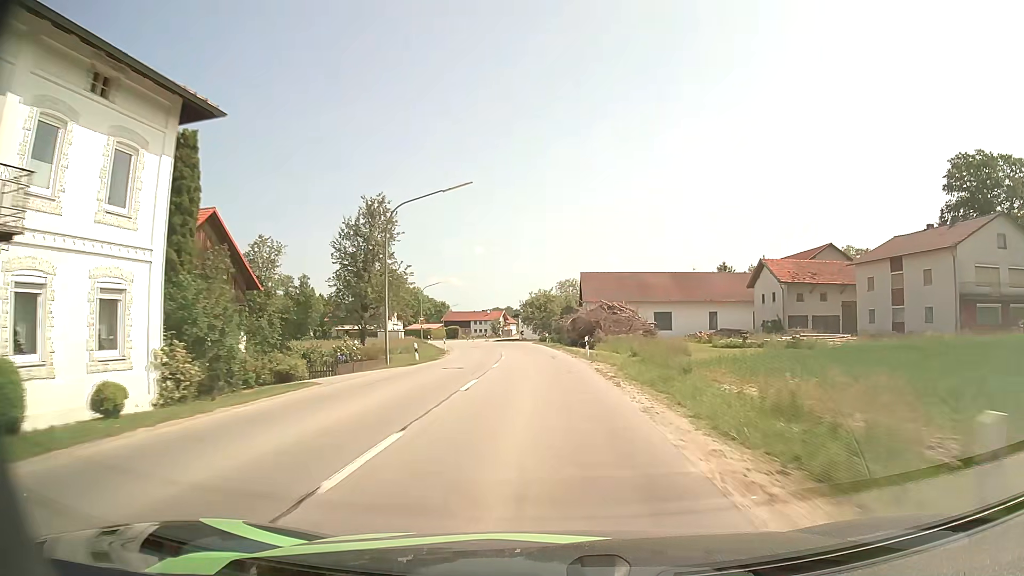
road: secondary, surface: asphalt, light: Day
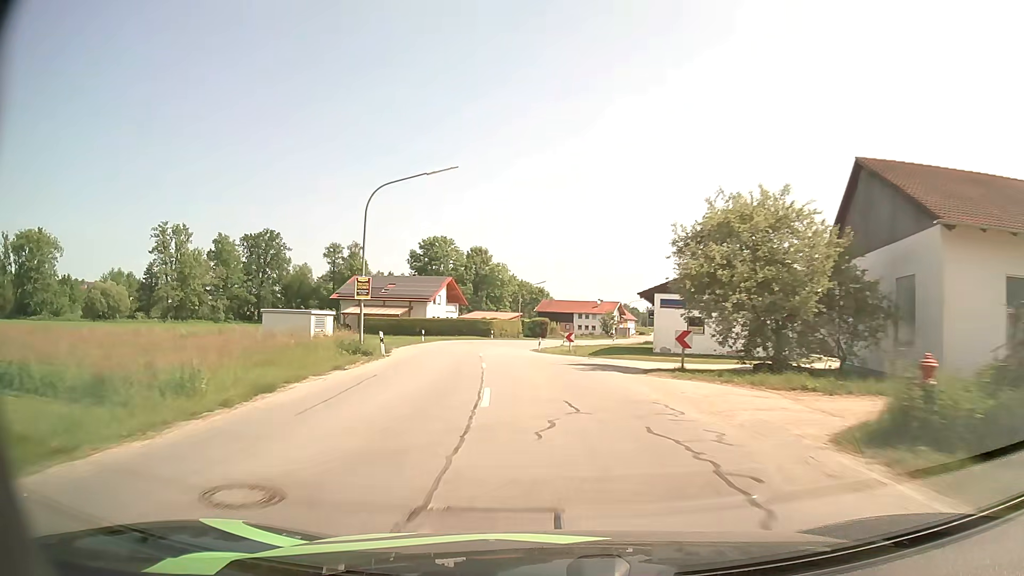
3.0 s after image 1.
(-3.3, +55.2) m; -10°
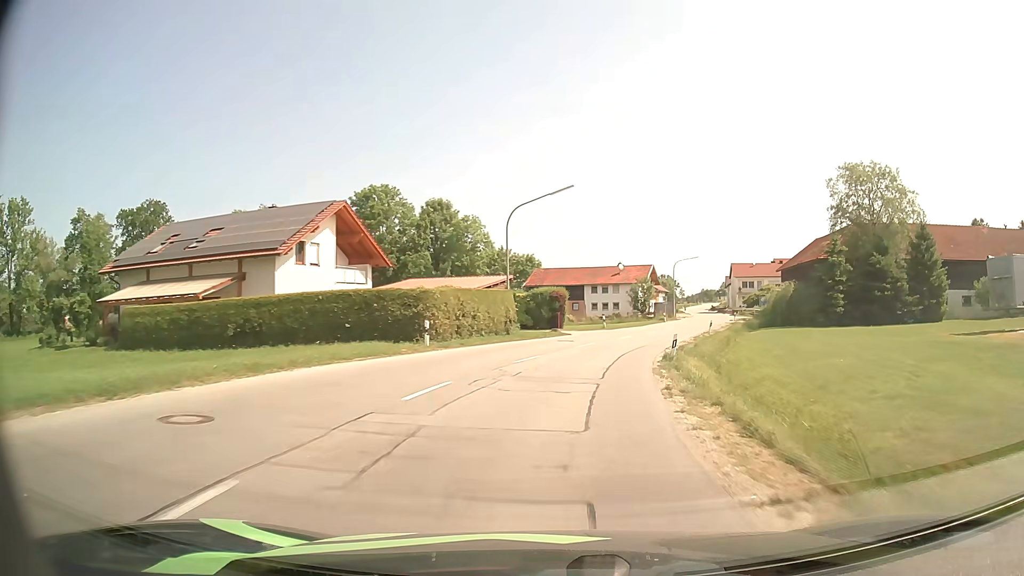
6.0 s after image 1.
(-2.7, +51.9) m; +2°
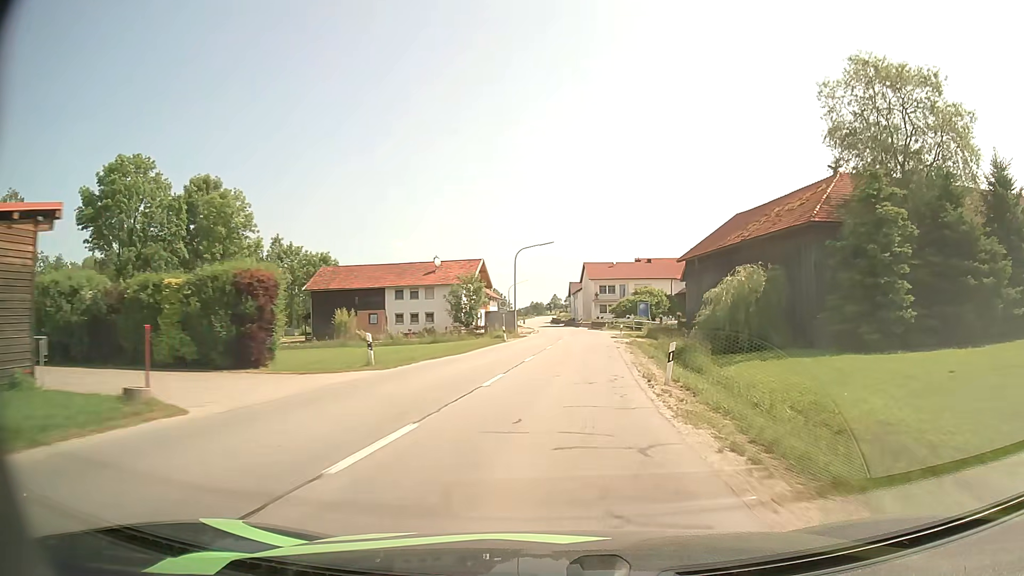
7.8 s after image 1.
(+3.9, +29.7) m; +15°
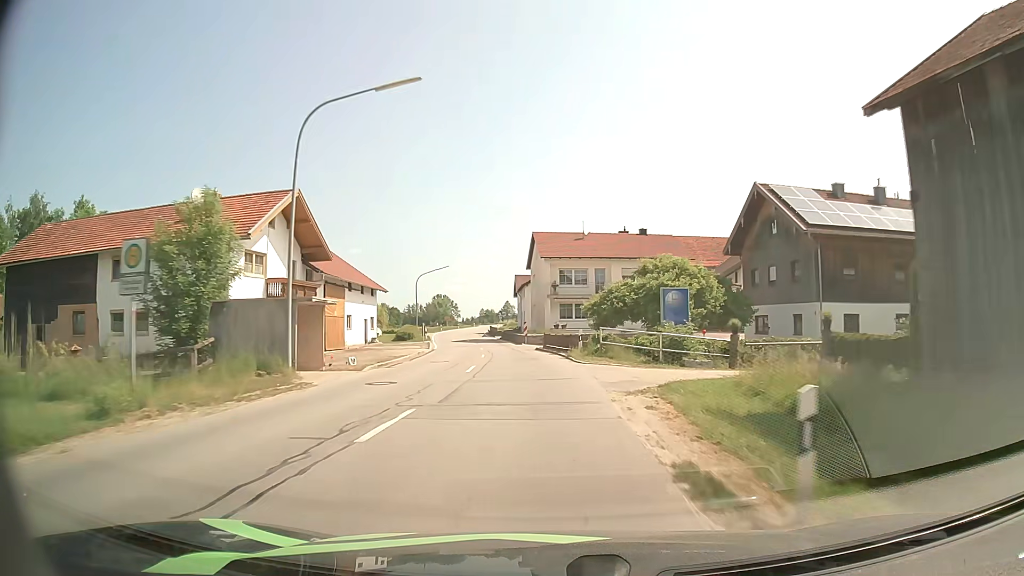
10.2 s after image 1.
(+2.5, +41.7) m; +4°
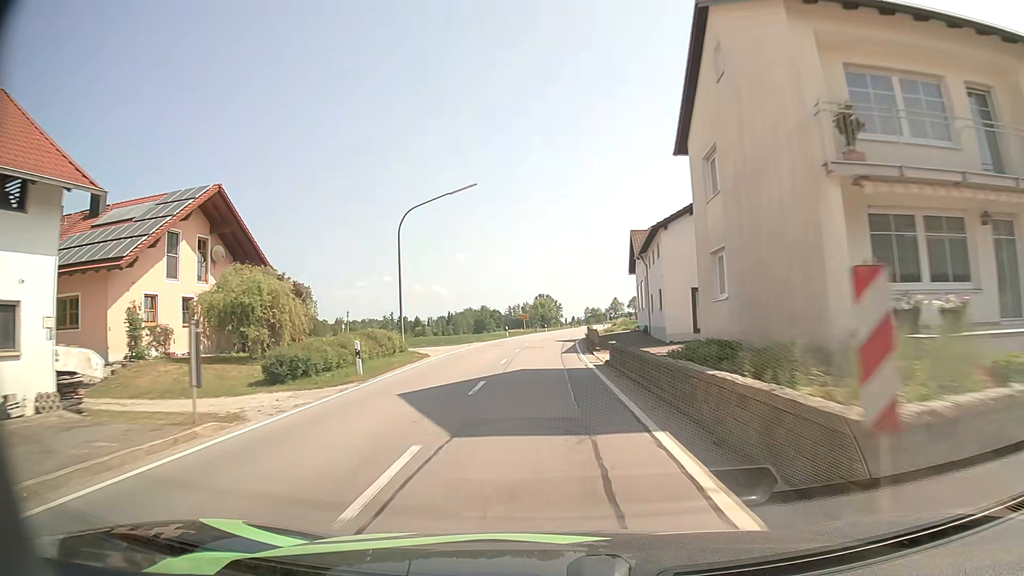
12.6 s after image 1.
(-2.9, +43.2) m; -9°
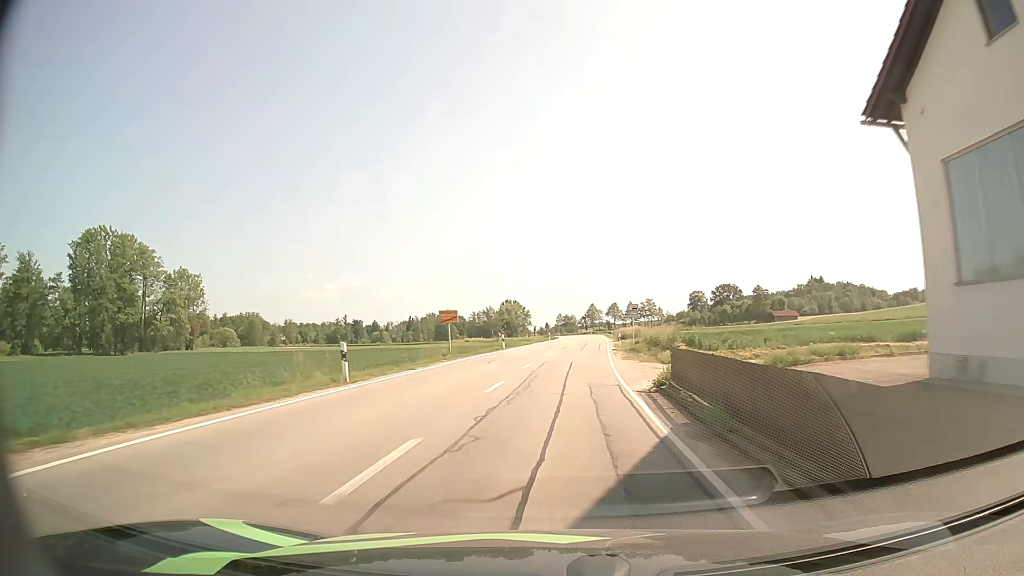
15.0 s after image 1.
(+0.5, +45.3) m; +3°
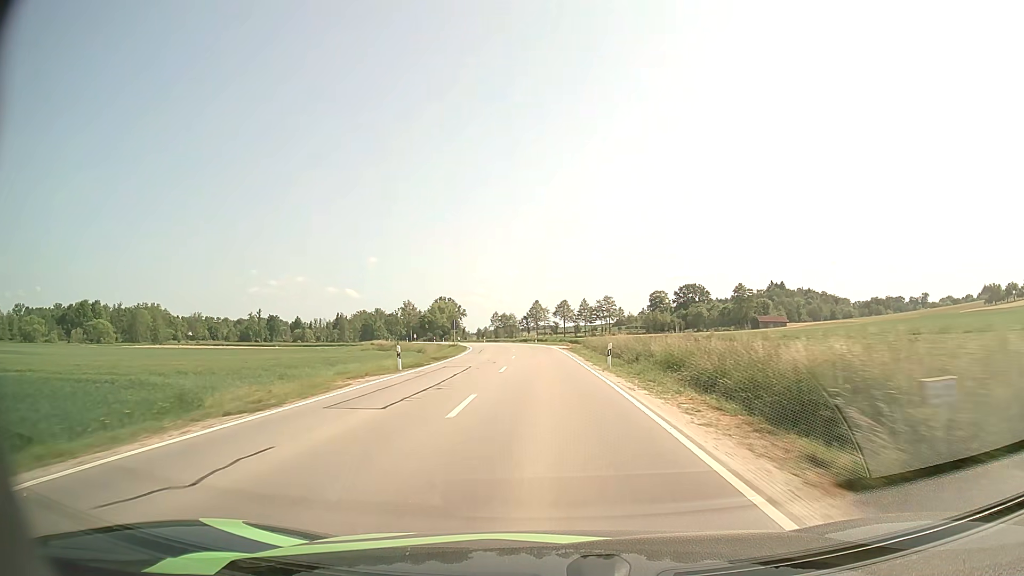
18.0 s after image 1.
(+3.3, +59.6) m; +5°
(0, +10) (0, +20) (0, +30) (0, +40) (-1, +50) (-2, +60) (-4, +70) (-6, +80) (-8, +89) (-11, +99) m
